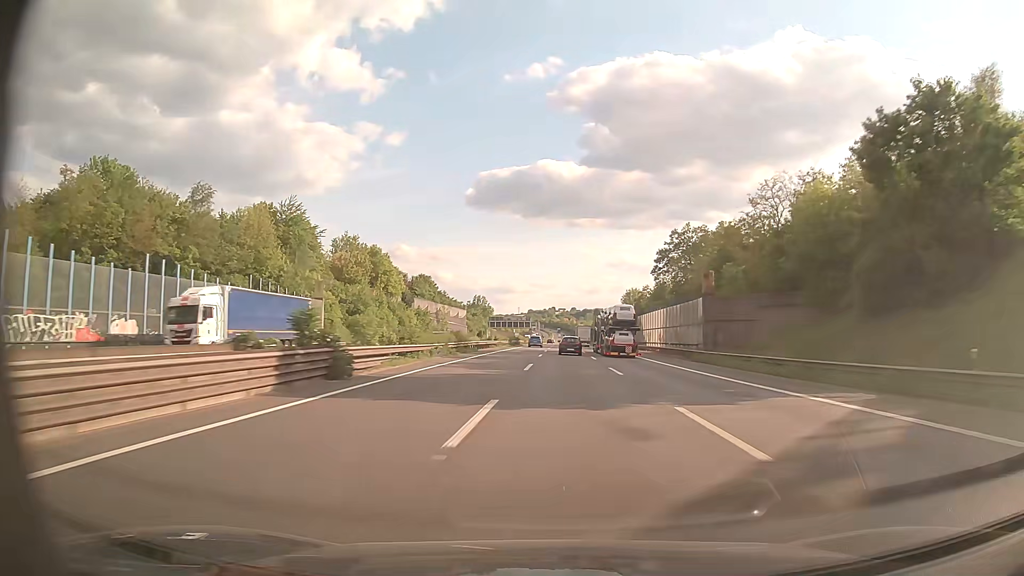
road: motorway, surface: asphalt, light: Day
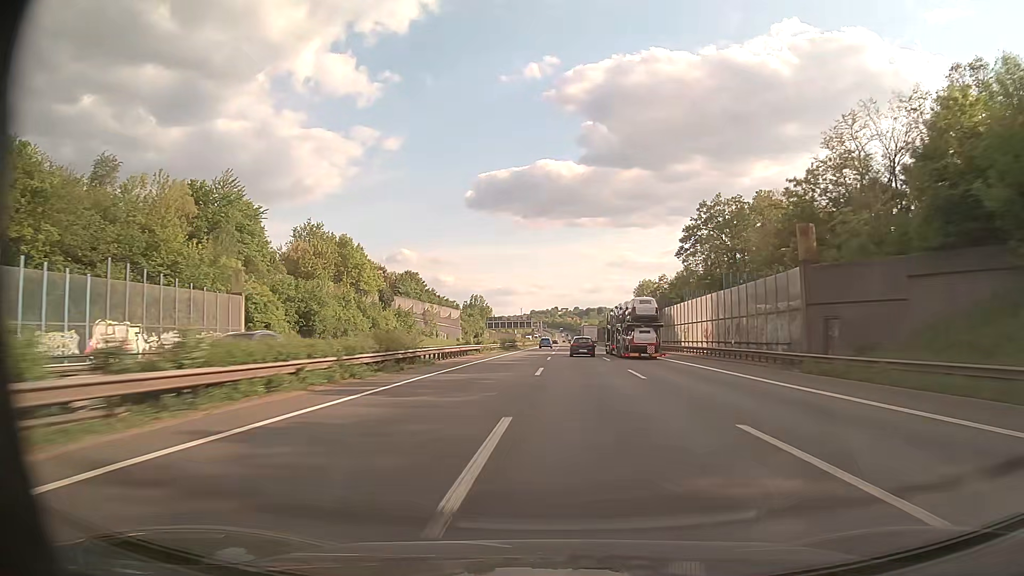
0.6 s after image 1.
(0.0, +21.0) m; 0°
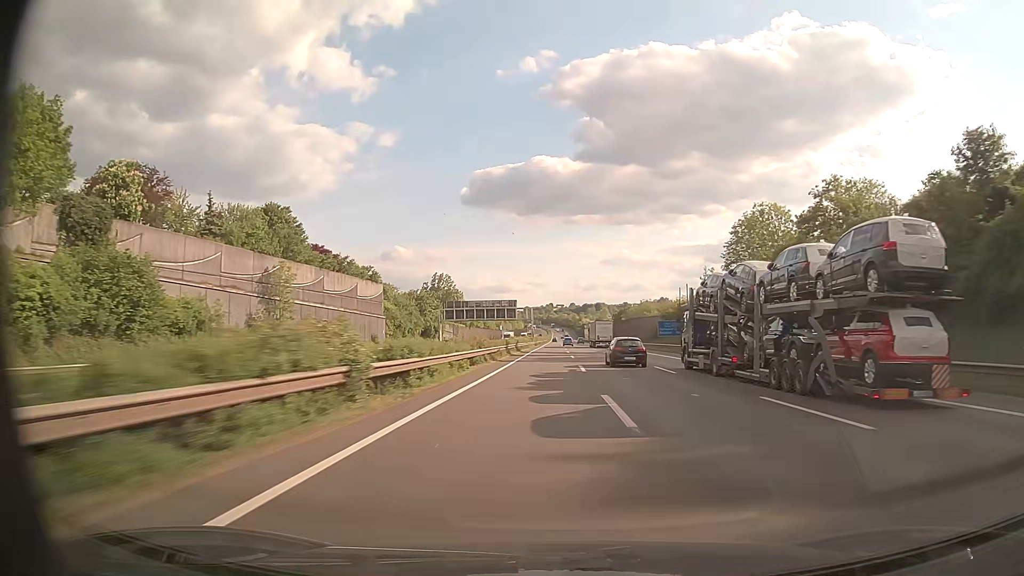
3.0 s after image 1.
(-0.2, +85.8) m; 0°
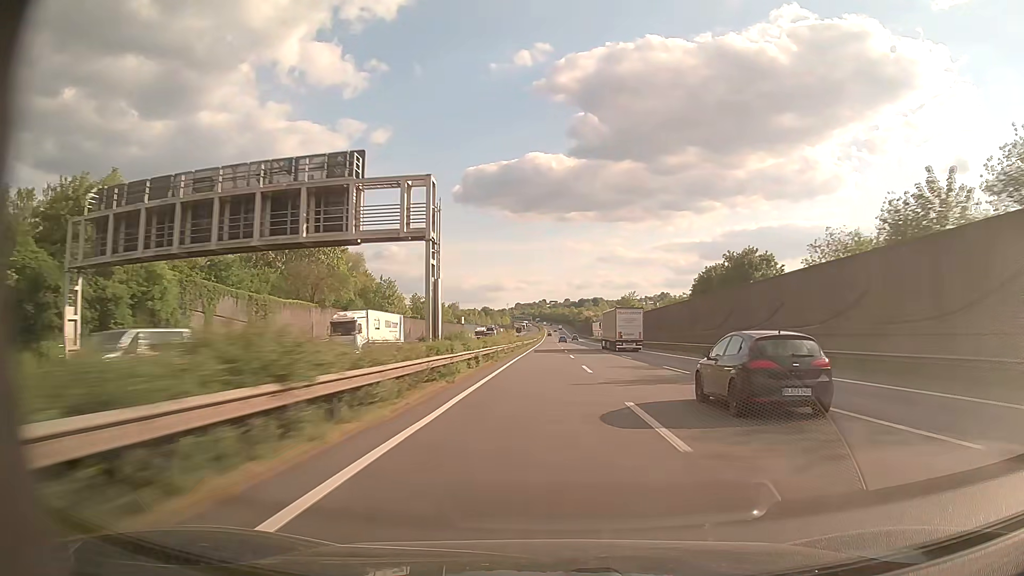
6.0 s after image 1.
(+1.4, +111.1) m; +1°
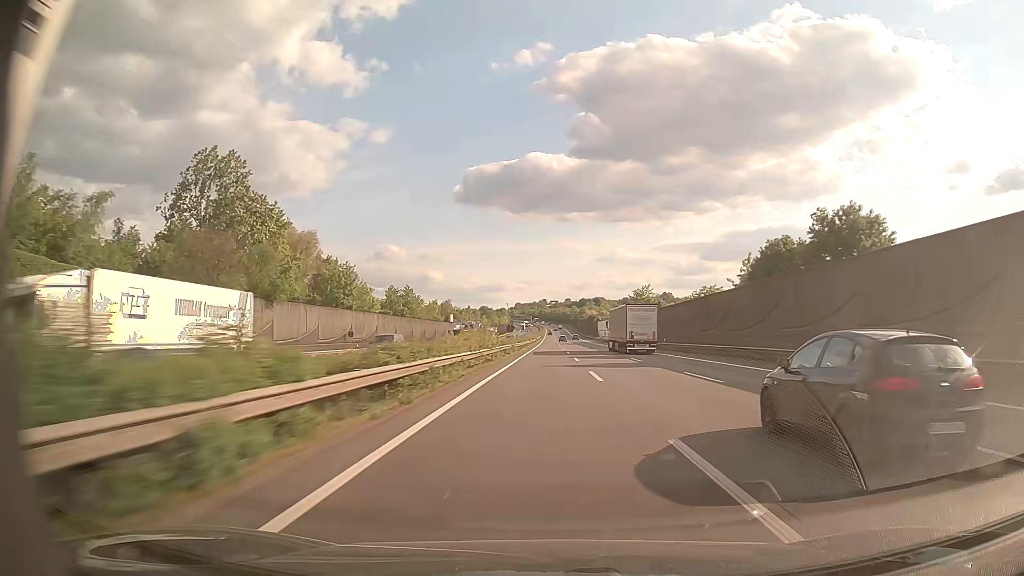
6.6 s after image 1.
(0.0, +22.7) m; 0°
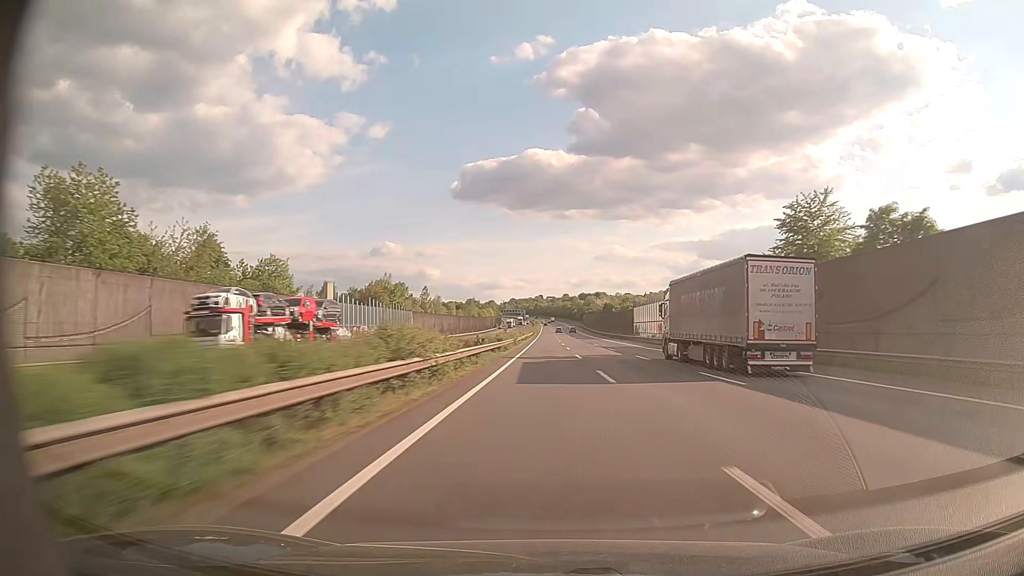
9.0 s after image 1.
(-0.1, +91.9) m; 0°
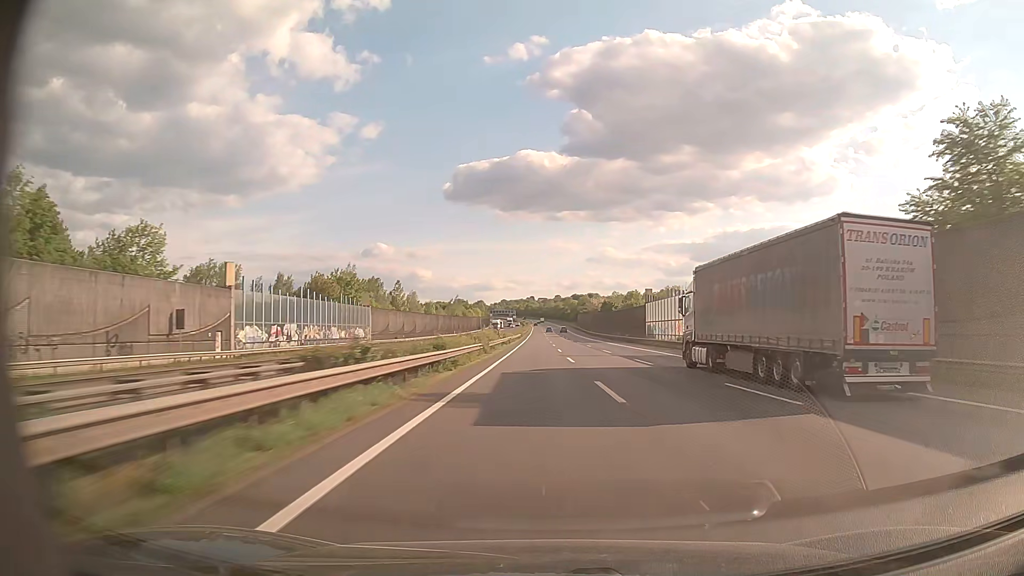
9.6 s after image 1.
(+0.1, +23.1) m; +1°
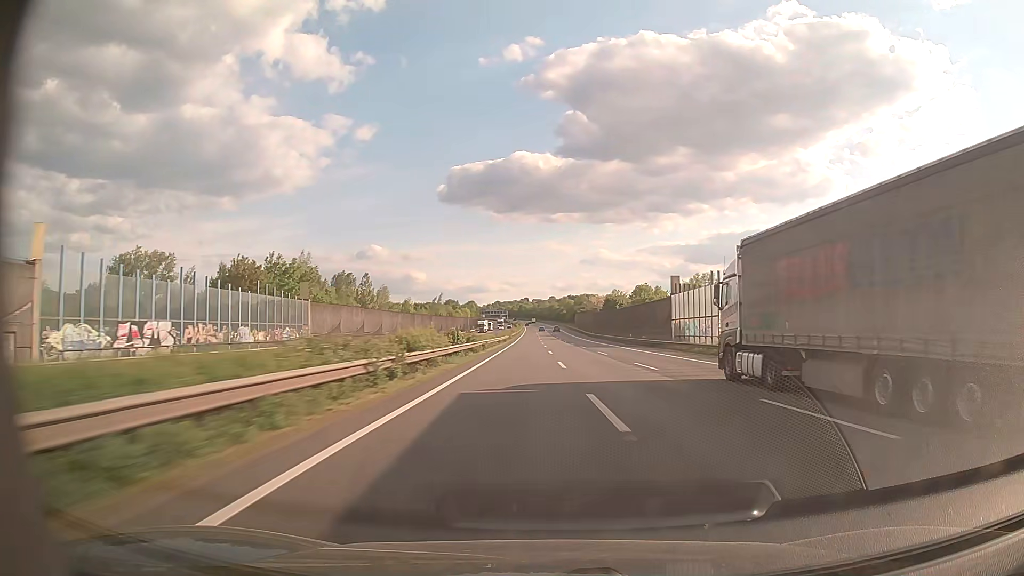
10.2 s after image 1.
(+0.1, +23.0) m; +1°
(0, +10) (0, +20) (0, +30) (0, +40) (0, +50) (0, +60) (0, +70) (0, +80) (0, +90) (0, +100) m
